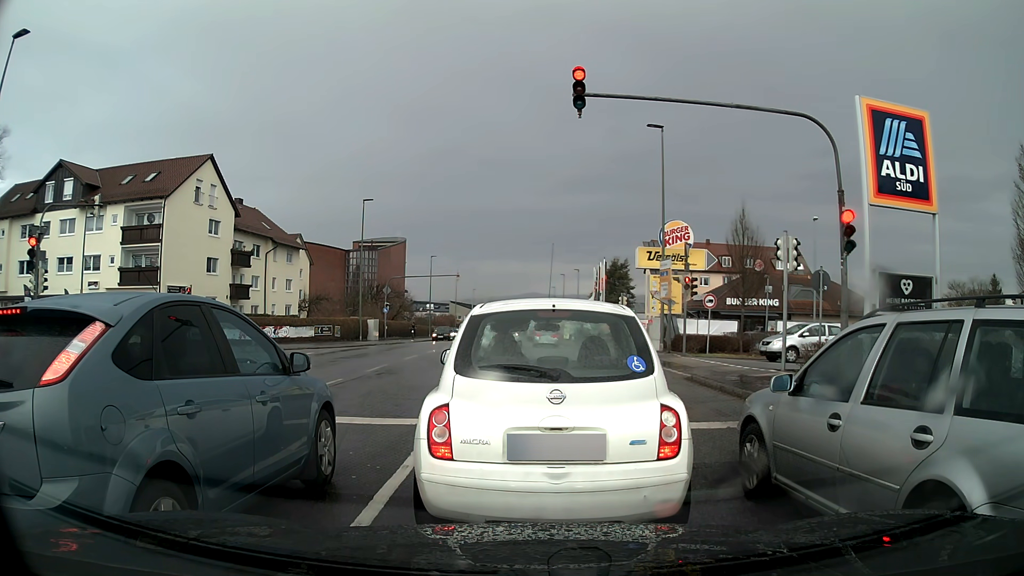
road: tertiary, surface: asphalt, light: Day
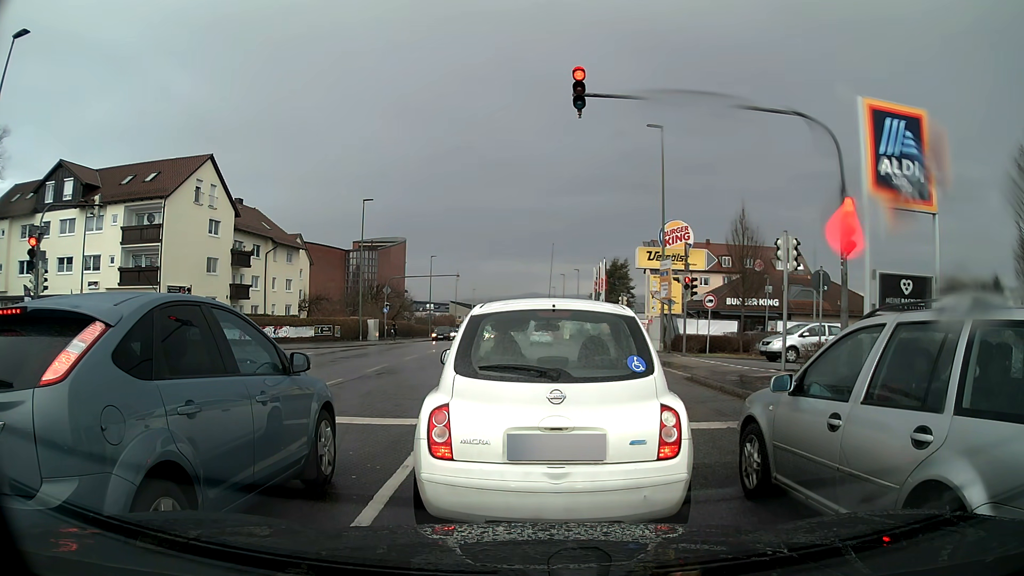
(0.0, 0.0) m; 0°
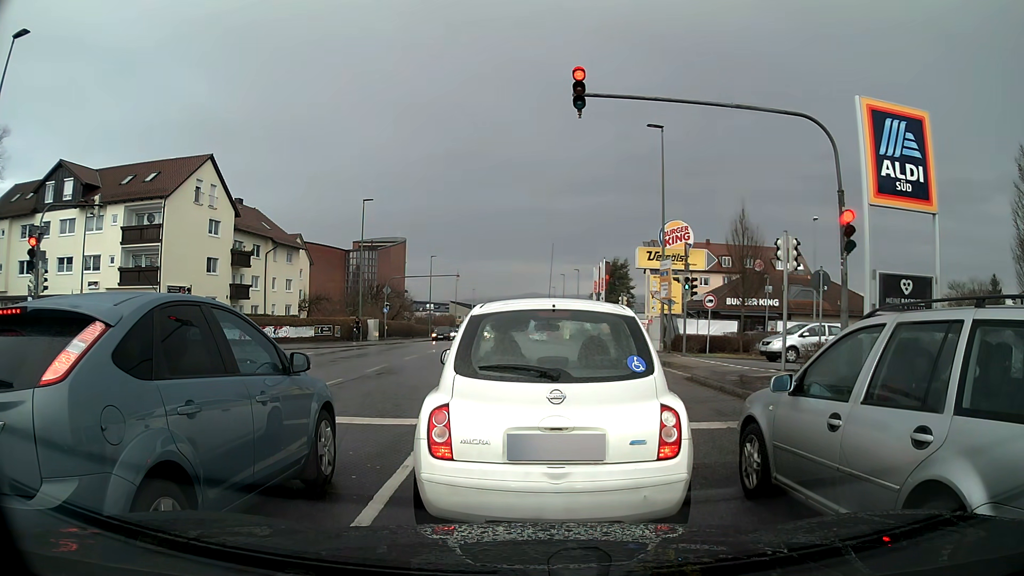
(0.0, 0.0) m; 0°
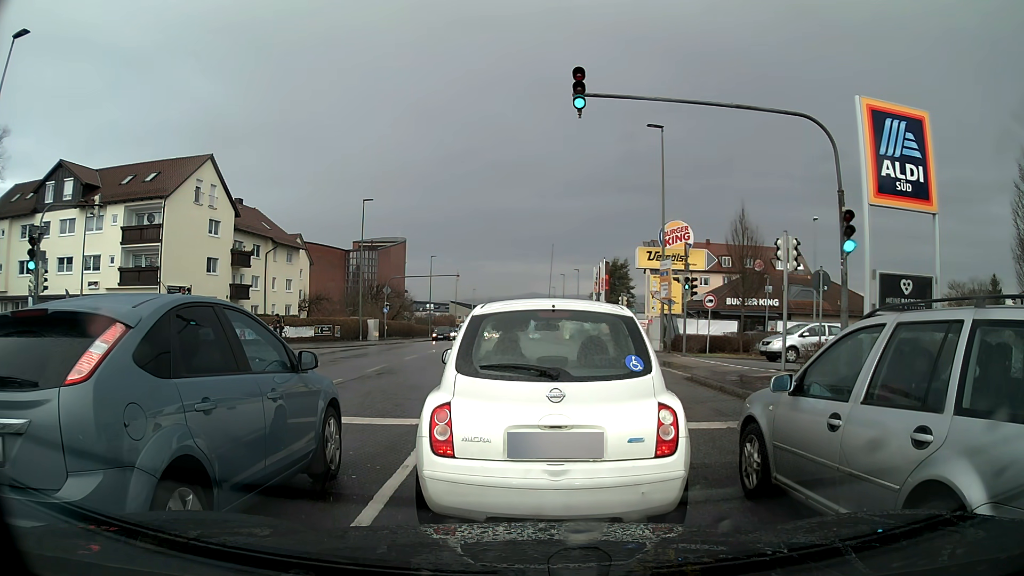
(0.0, 0.0) m; 0°
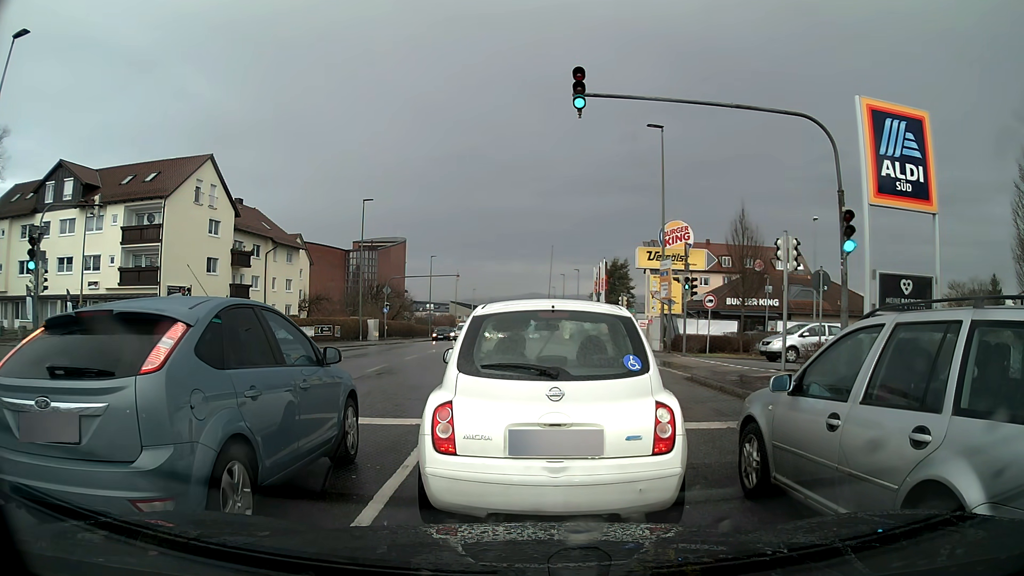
(0.0, 0.0) m; 0°
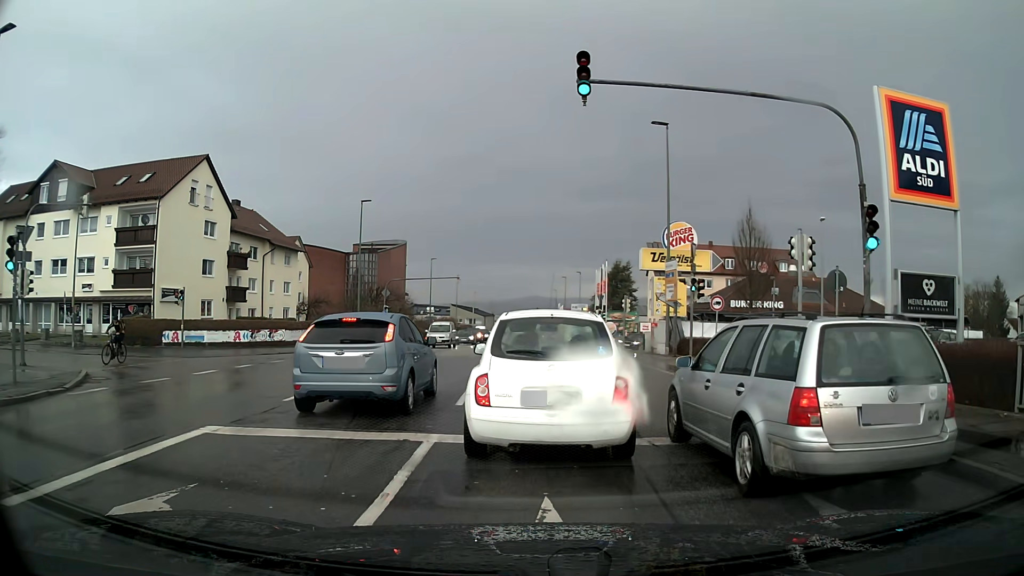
(0.0, +1.0) m; -1°
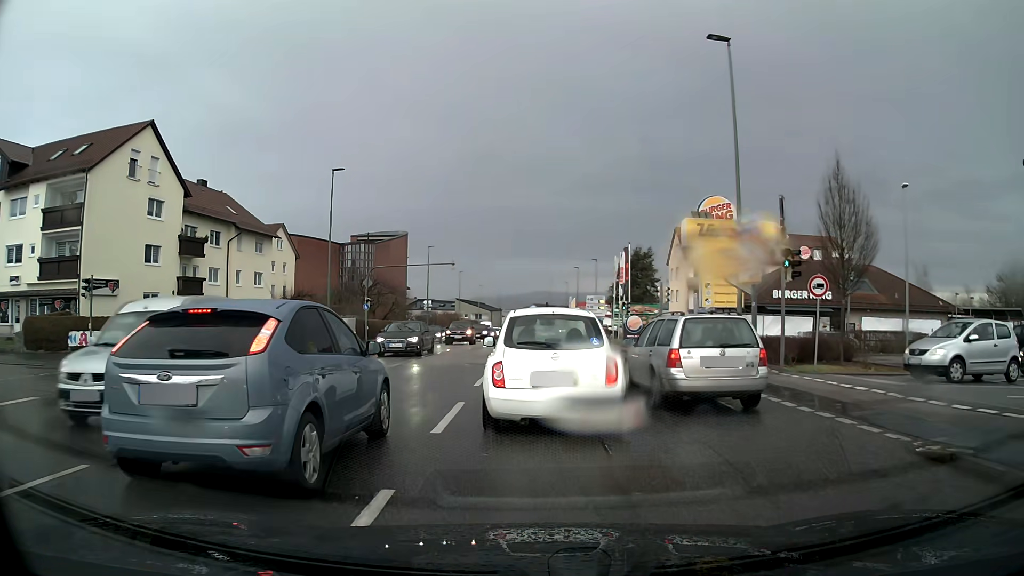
(-0.1, +9.4) m; -1°
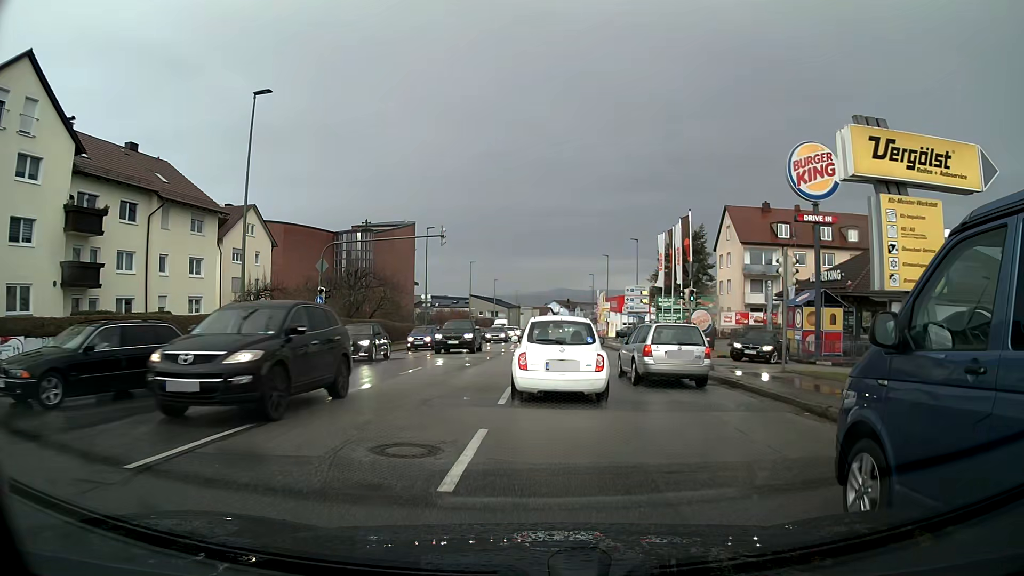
(-0.3, +14.7) m; -1°
(0, +10) (0, +20) (0, +30) (+1, +40) (+1, +50) (+1, +60) (+1, +70) (+1, +80) (+1, +90) (+2, +100) m
